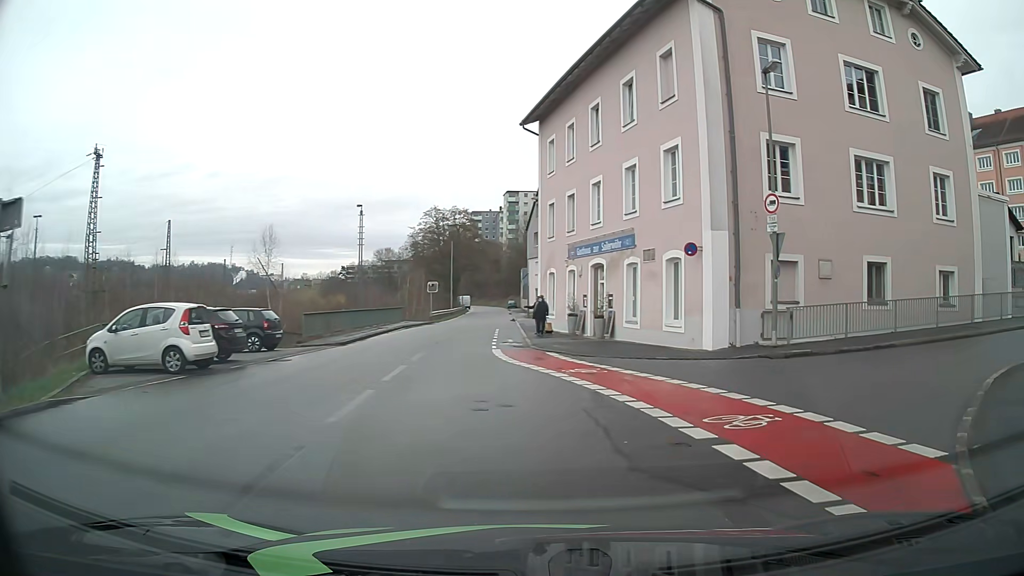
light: Day
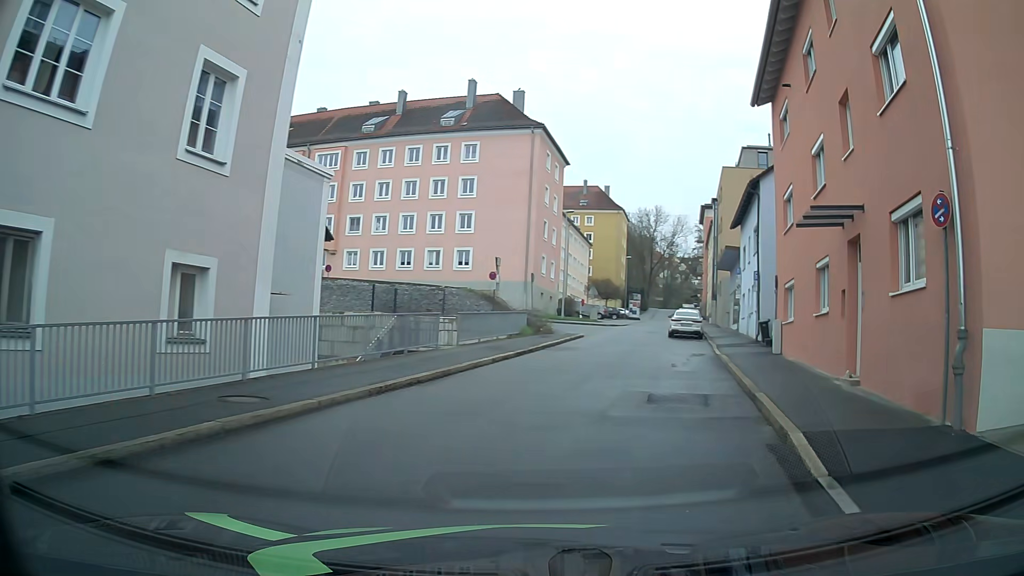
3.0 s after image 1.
(+7.1, +12.2) m; +63°
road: residential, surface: asphalt
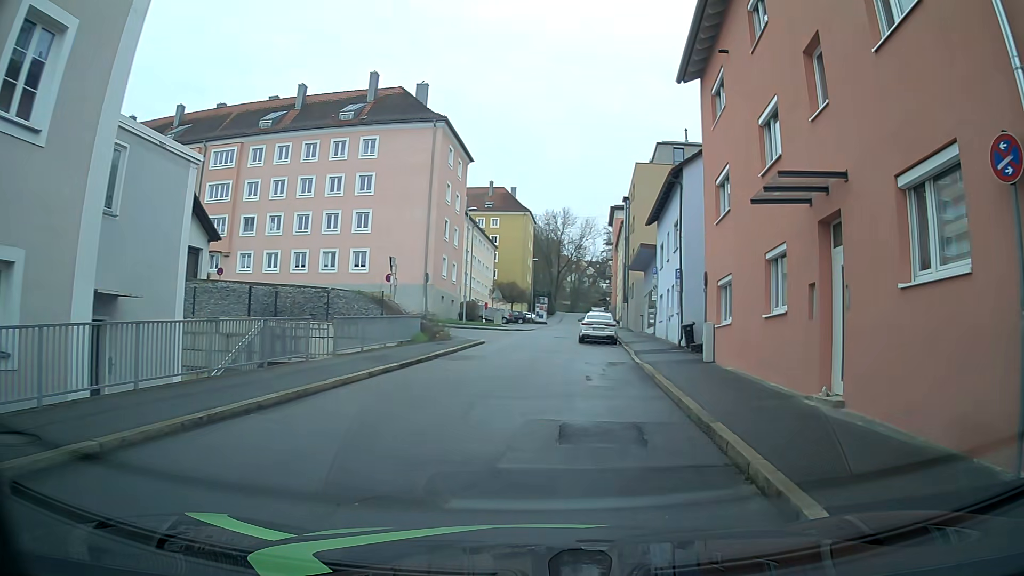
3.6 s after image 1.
(+0.3, +3.1) m; +8°
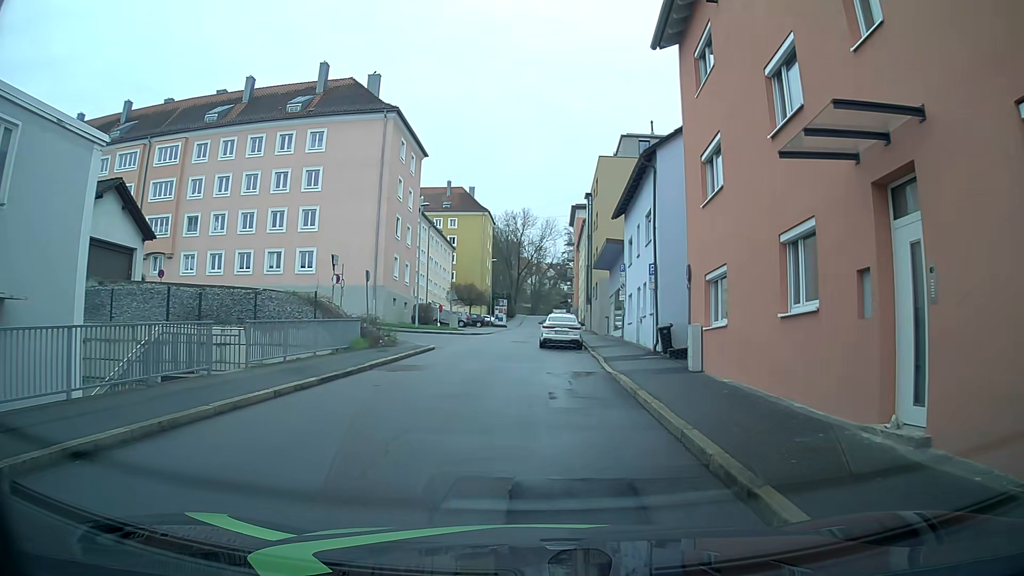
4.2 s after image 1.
(+0.1, +3.2) m; +4°
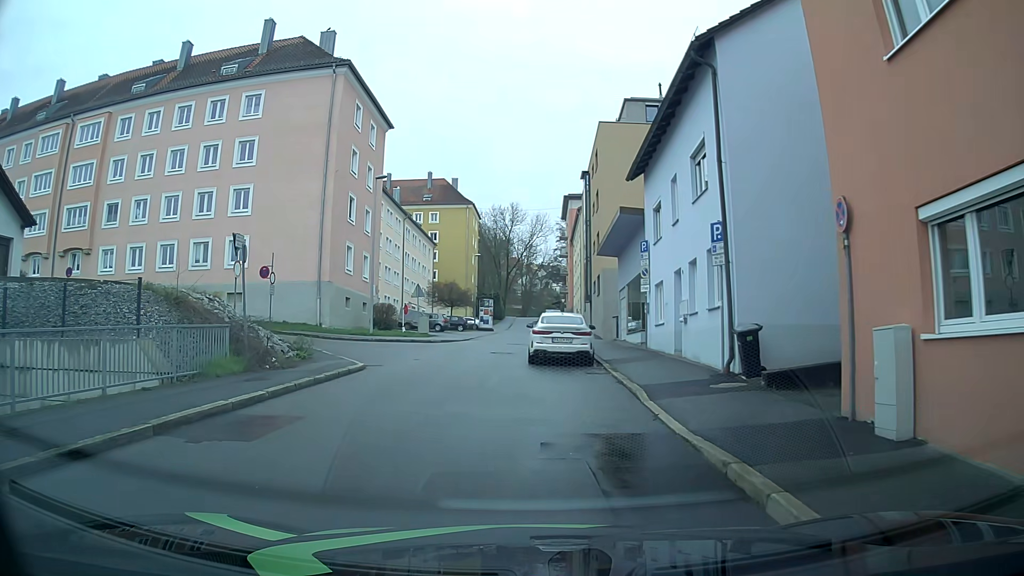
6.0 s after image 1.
(+0.1, +9.7) m; +2°
(-1, +10) (-3, +20) (-3, +30) (-4, +40) (-4, +50) (-4, +60) (-4, +70) (-5, +80) (-5, +90) (-4, +100) m
